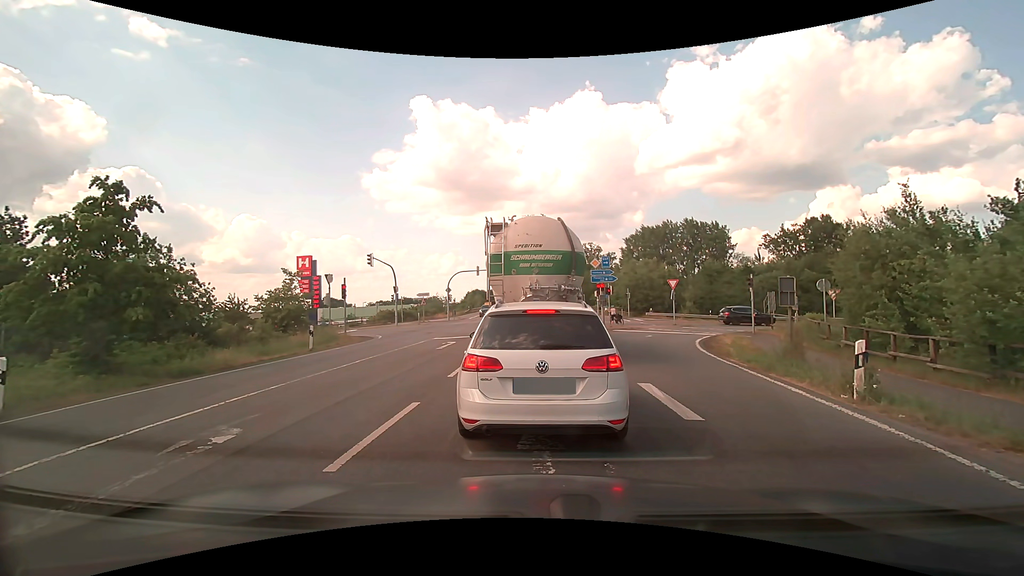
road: primary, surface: asphalt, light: Day
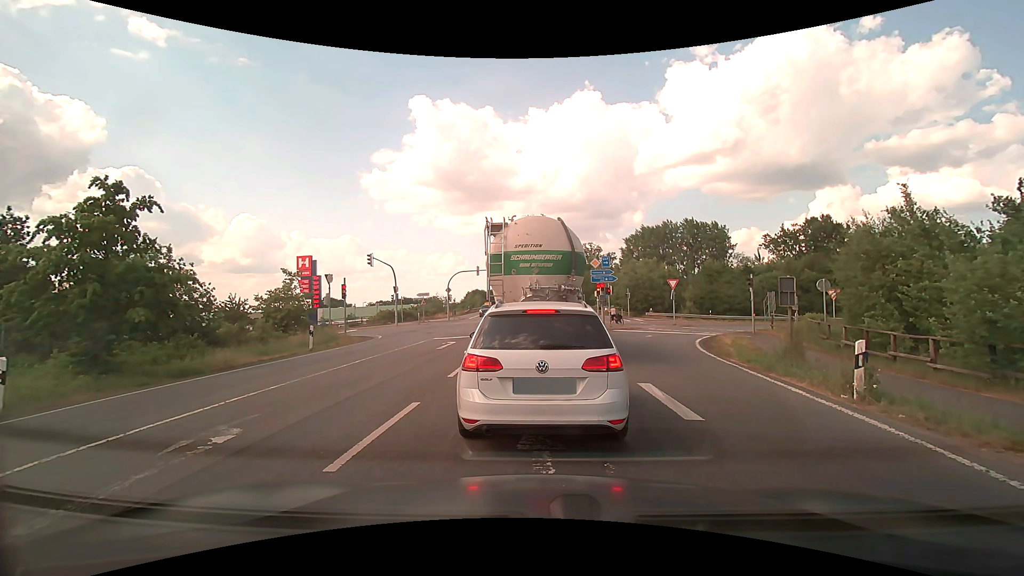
(0.0, 0.0) m; 0°
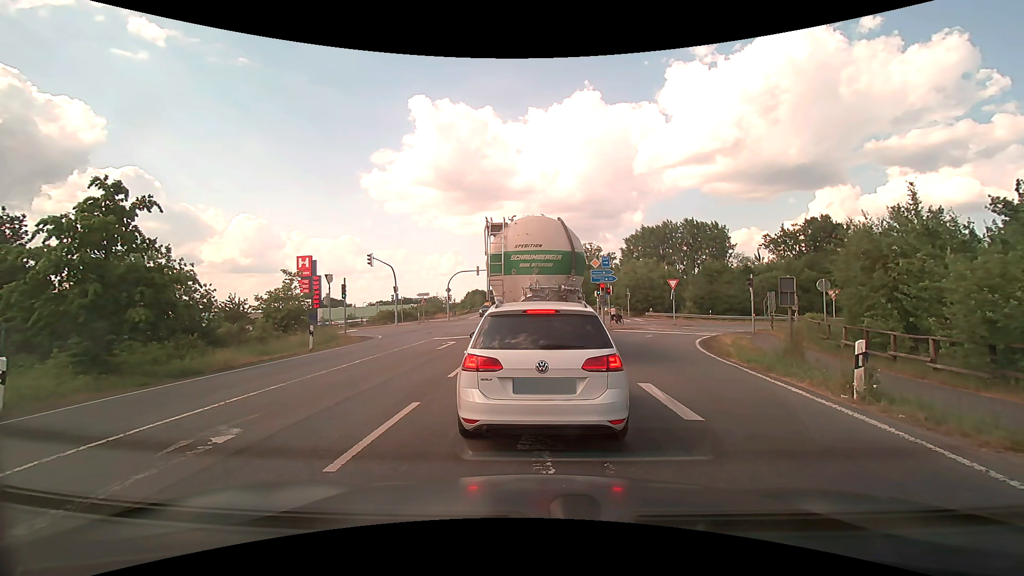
(0.0, 0.0) m; 0°
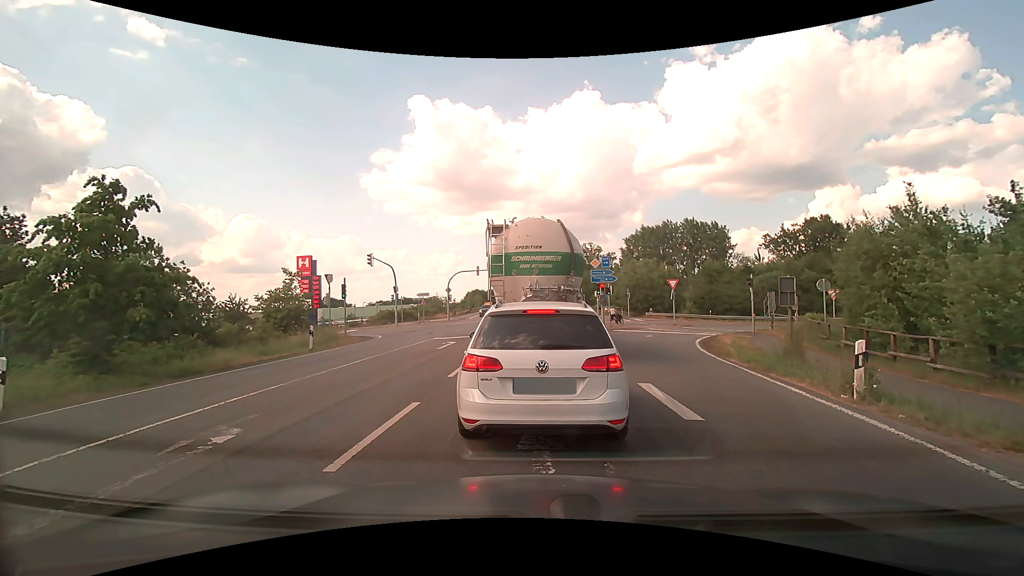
(0.0, 0.0) m; 0°
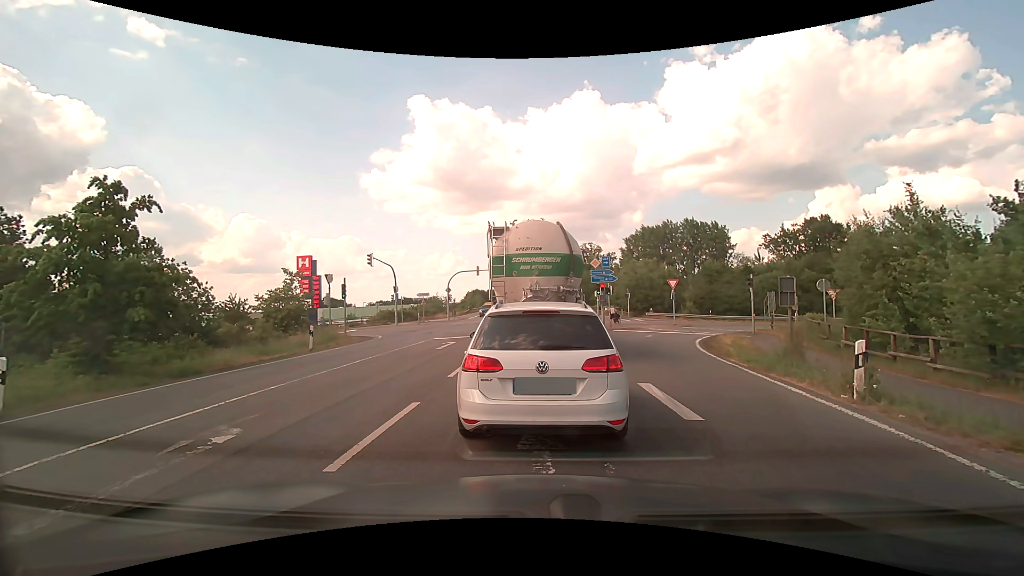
(0.0, 0.0) m; 0°
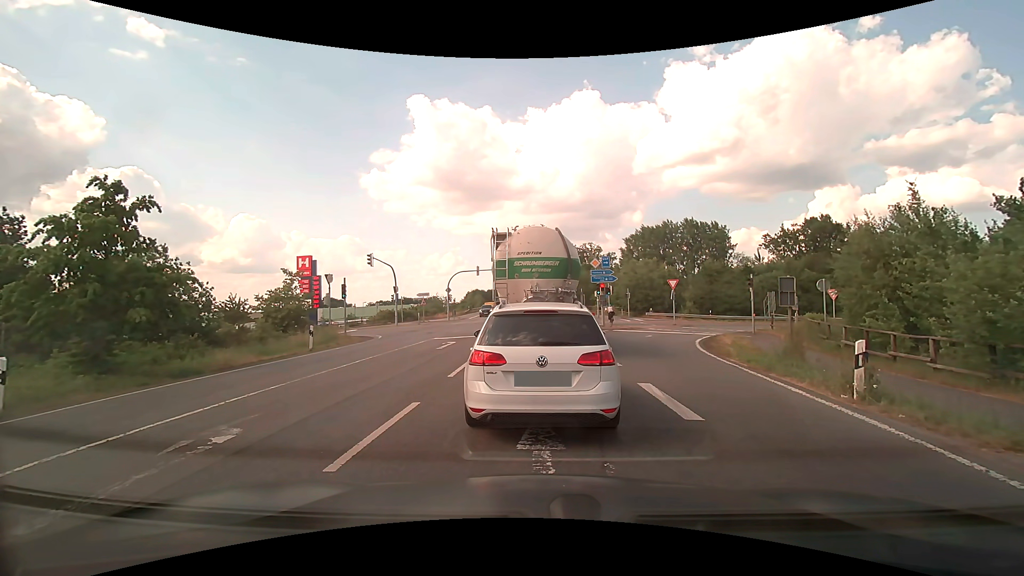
(0.0, 0.0) m; 0°
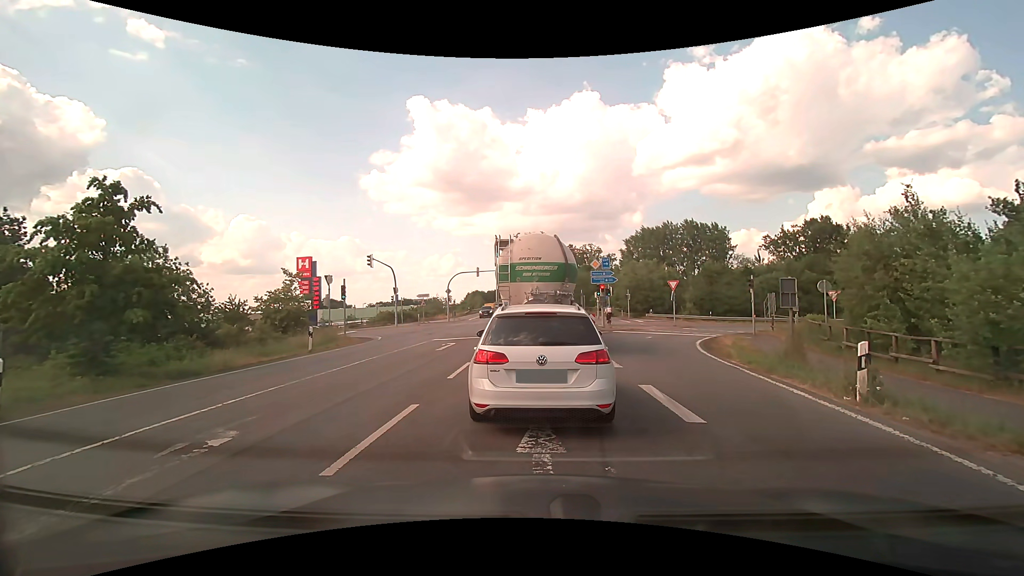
(0.0, 0.0) m; 0°
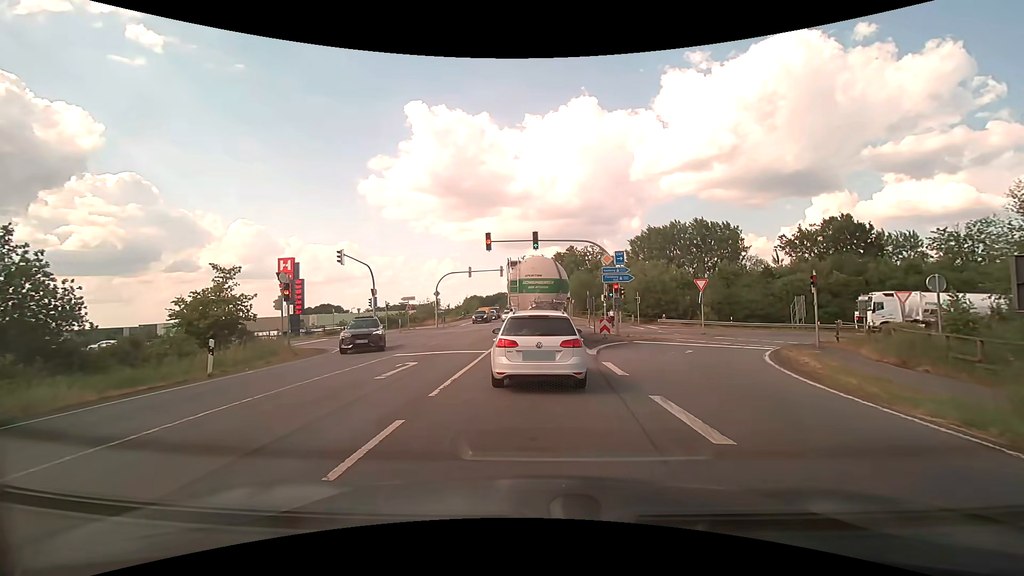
(-0.1, +7.2) m; -1°
(0, +10) (0, +20) (0, +30) (0, +40) (0, +50) (0, +60) (0, +70) (0, +80) (0, +90) (0, +100) m
